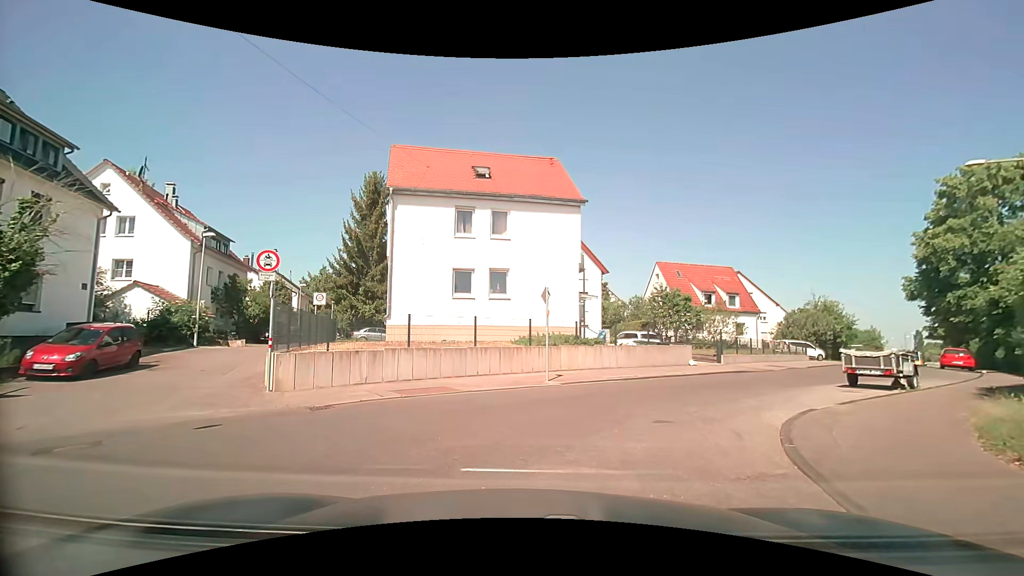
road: residential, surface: asphalt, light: Day
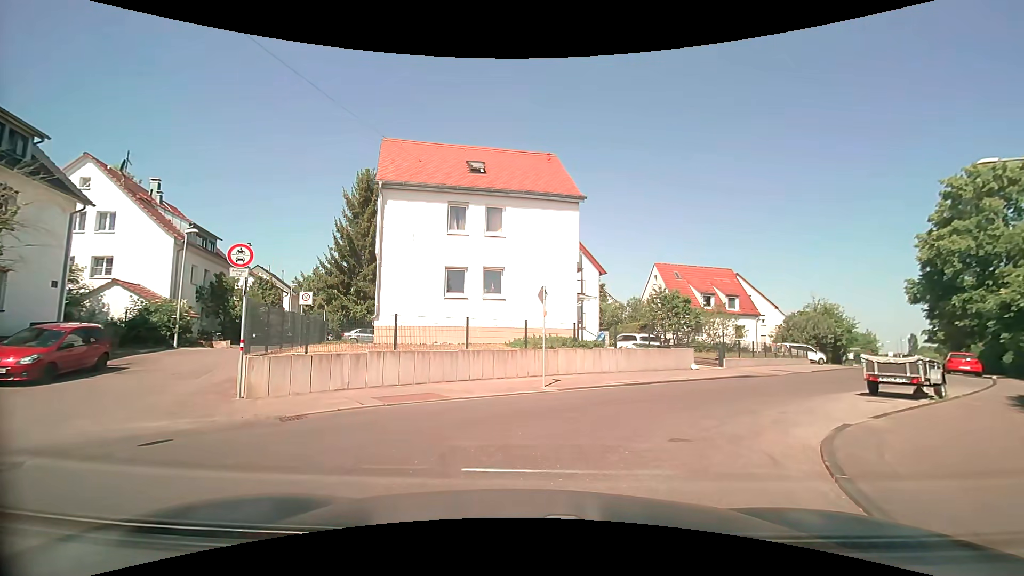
(0.0, +1.0) m; +1°
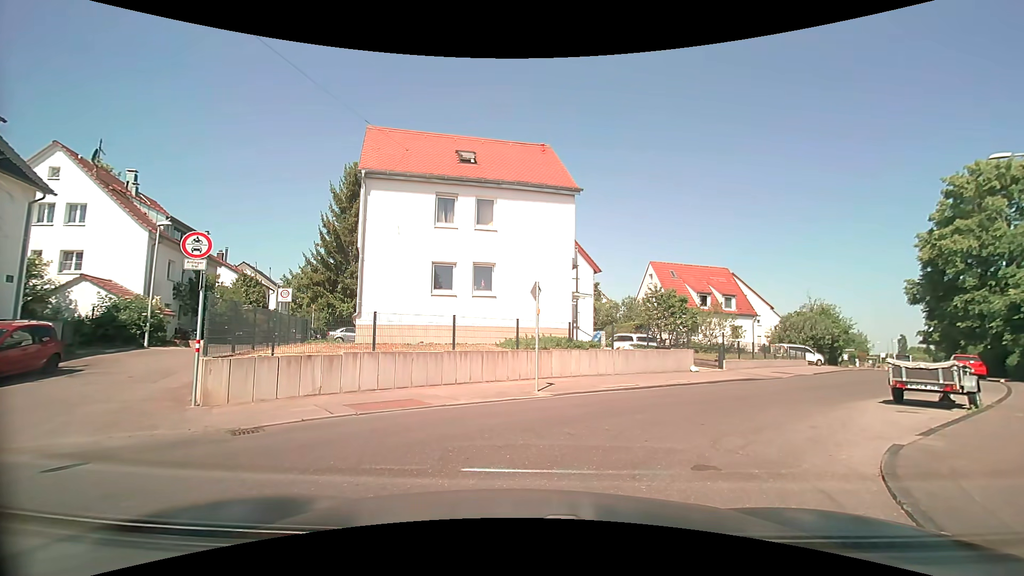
(0.0, +1.2) m; 0°
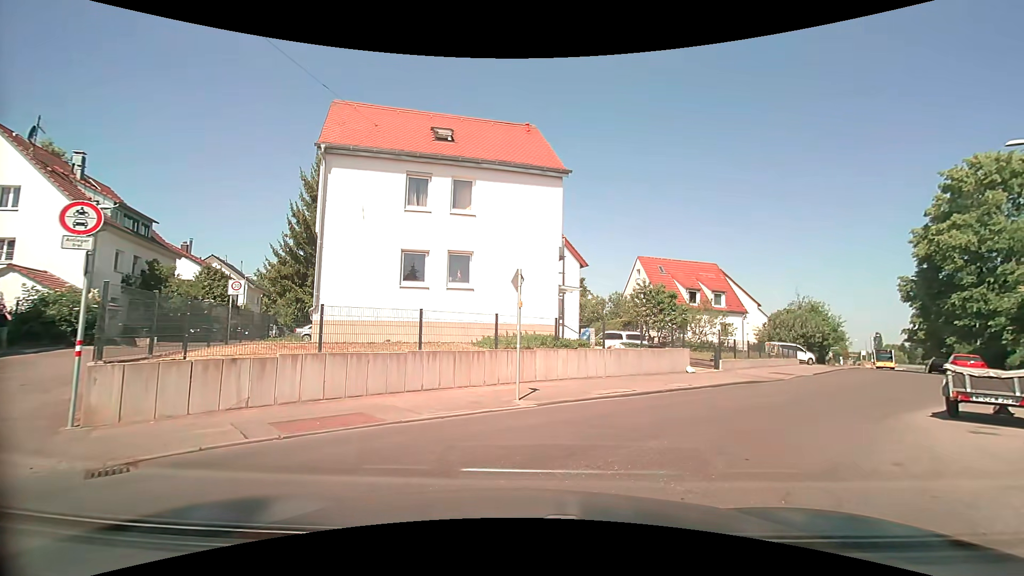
(+0.1, +2.4) m; +3°
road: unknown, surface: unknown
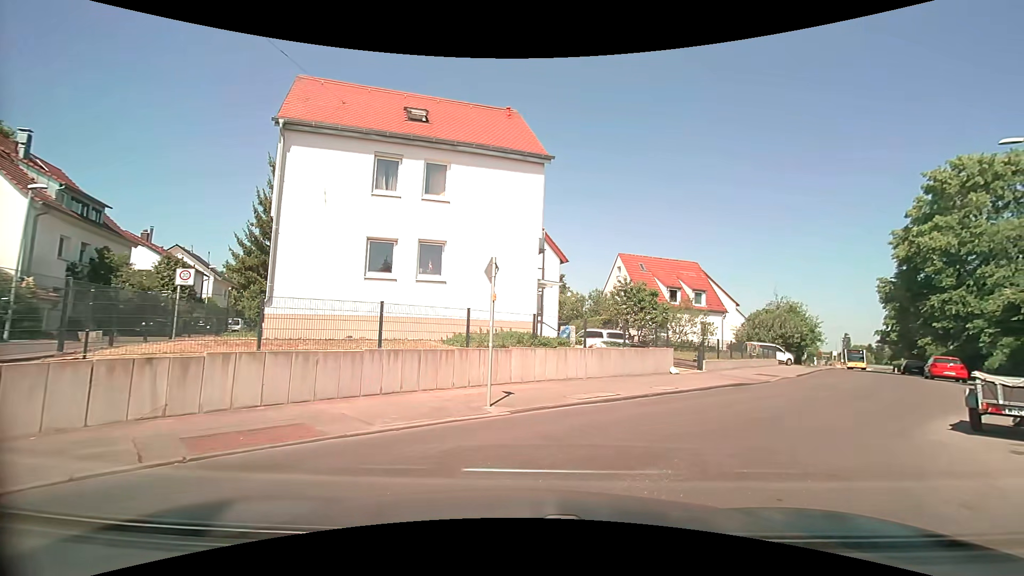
(0.0, +1.4) m; +3°
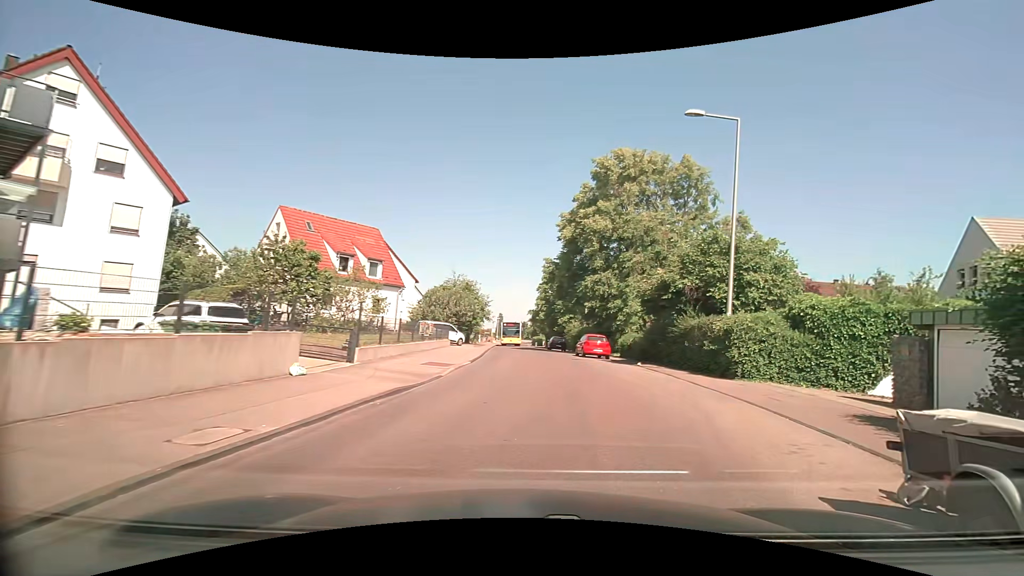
(+2.6, +8.7) m; +34°
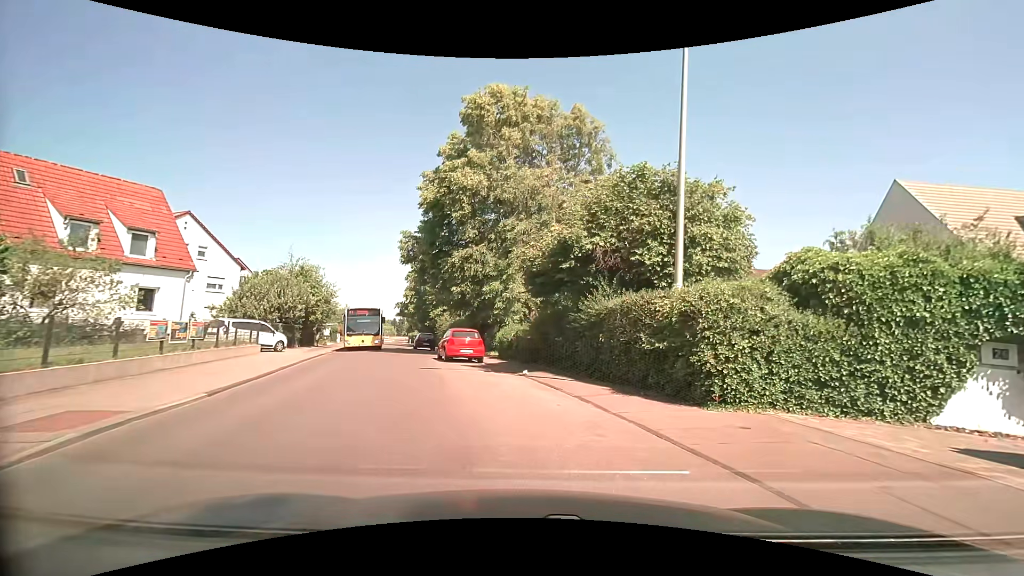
(+1.7, +9.4) m; +15°
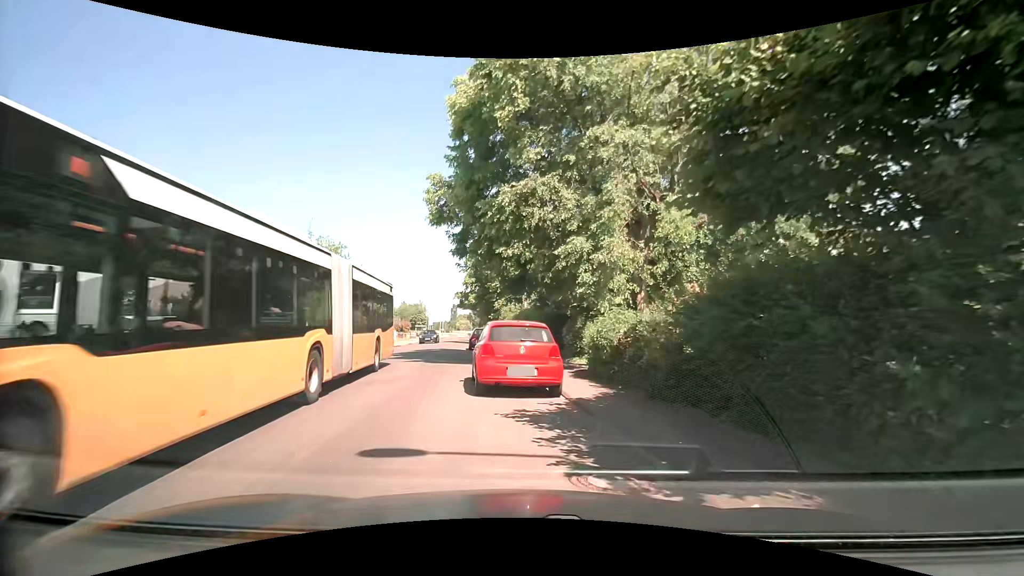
(-0.6, +11.7) m; -9°
(-2, +10) (-4, +19) (-5, +29) (-6, +39) (-7, +49) (-7, +59) (-8, +69) (-10, +79) (-11, +89) (-12, +99) m
